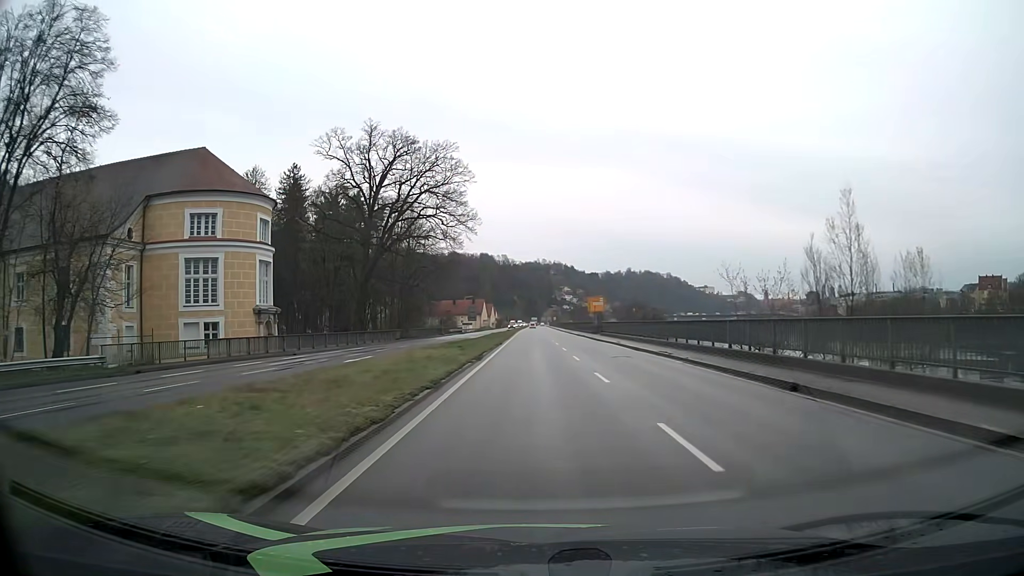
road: primary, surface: asphalt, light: Day
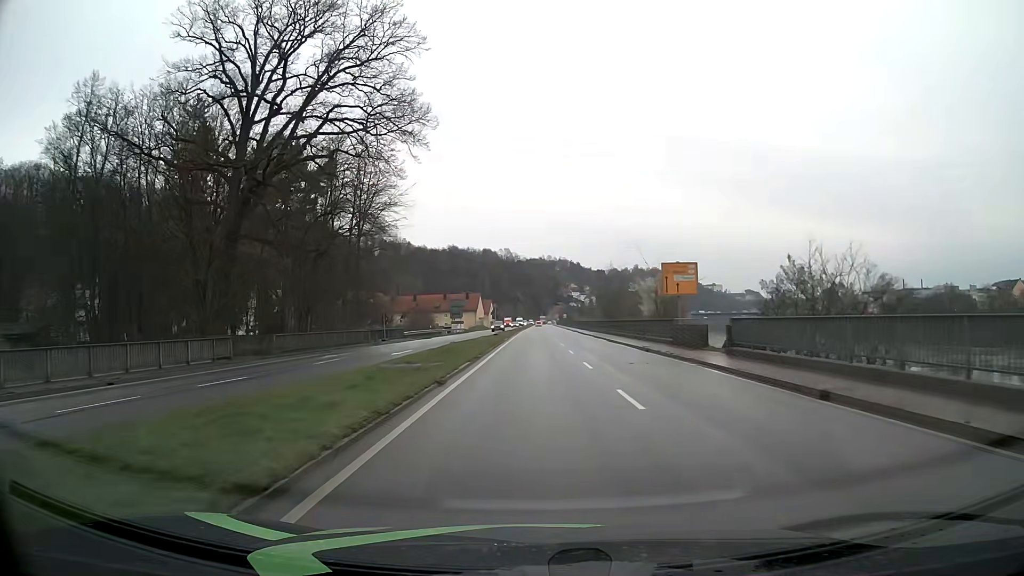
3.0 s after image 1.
(-0.1, +40.8) m; 0°
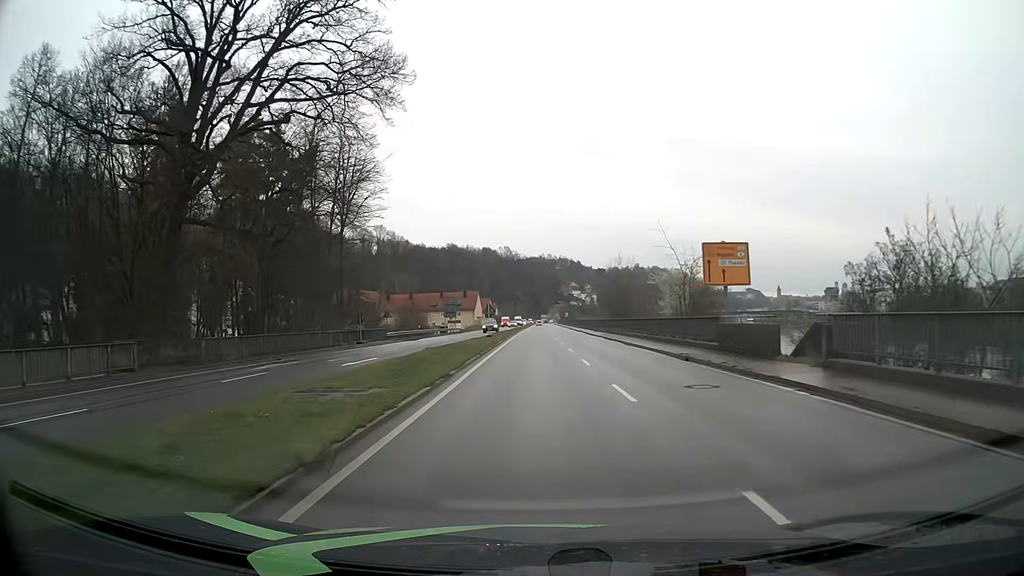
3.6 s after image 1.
(0.0, +8.2) m; 0°
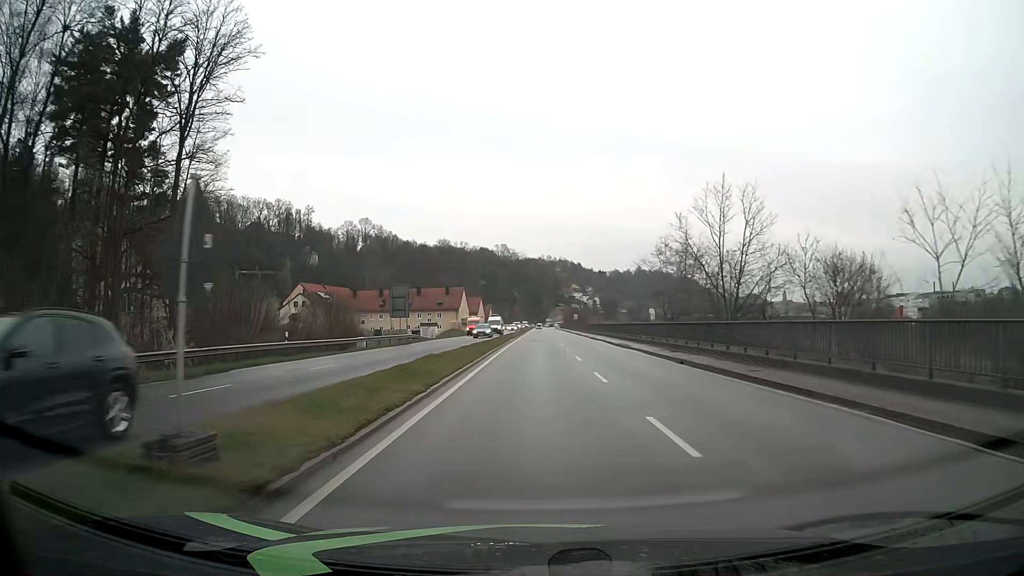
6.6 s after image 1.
(0.0, +40.5) m; 0°
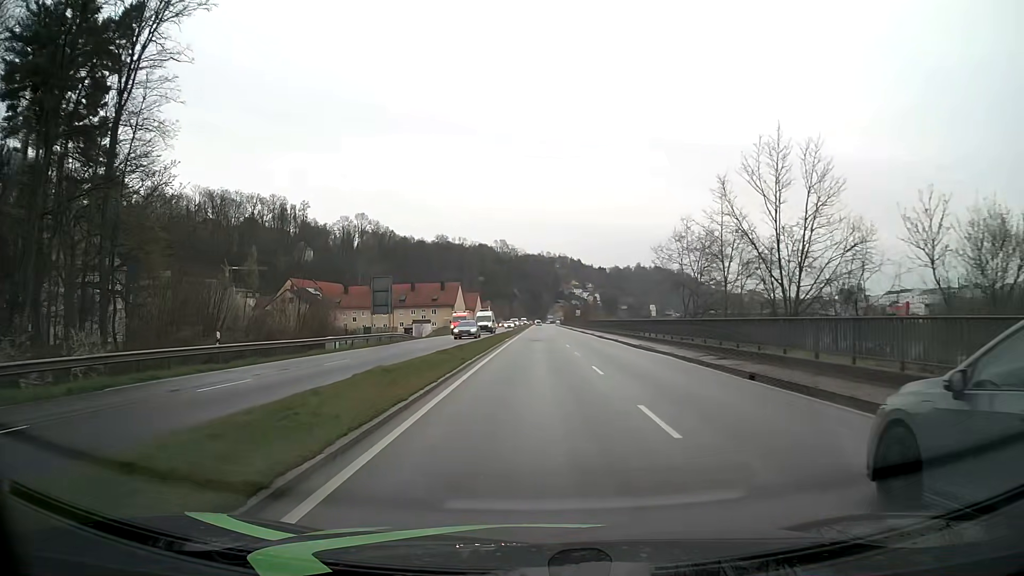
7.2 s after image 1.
(0.0, +8.0) m; 0°
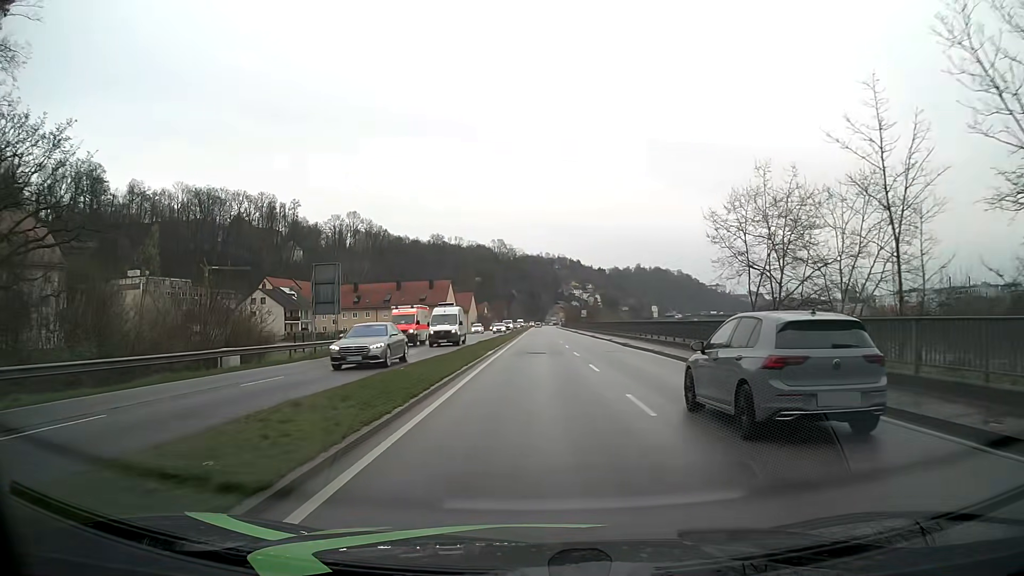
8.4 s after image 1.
(0.0, +16.2) m; 0°
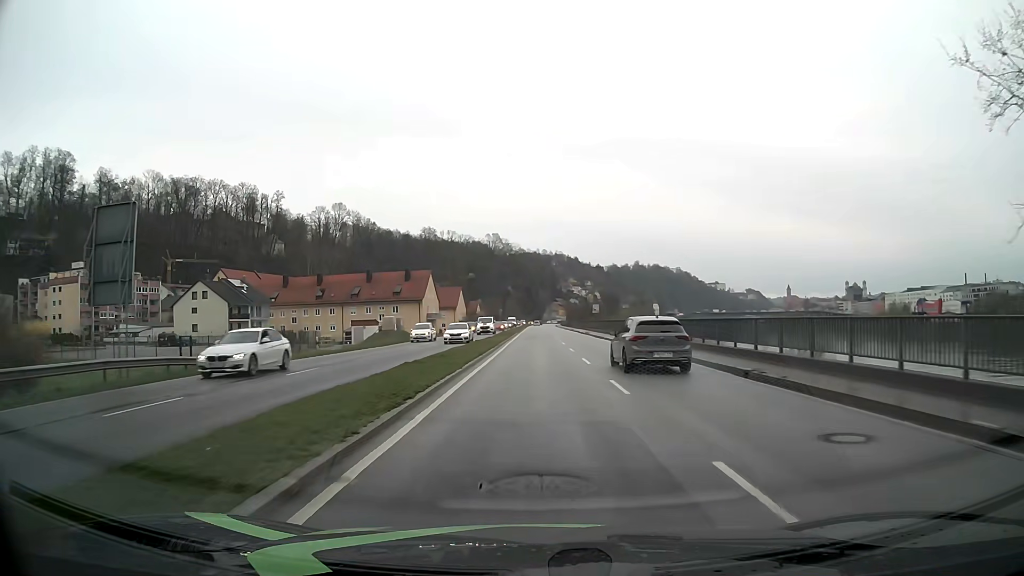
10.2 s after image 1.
(+0.1, +24.3) m; 0°
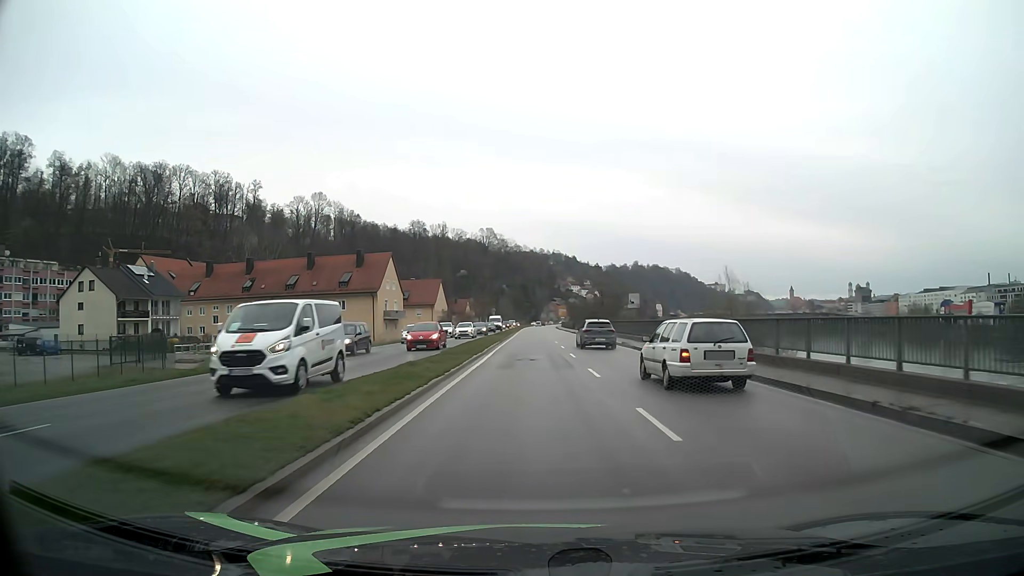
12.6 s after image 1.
(+0.1, +31.9) m; 0°
(0, +10) (0, +20) (0, +30) (+1, +40) (+2, +50) (+2, +60) (+3, +70) (+3, +80) (+3, +90) (+3, +100) m
